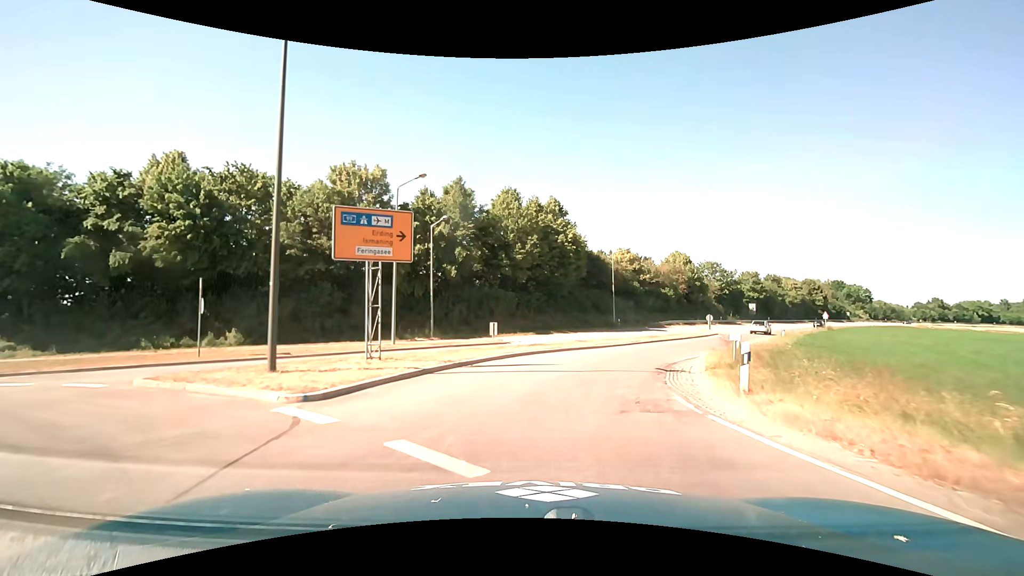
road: primary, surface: asphalt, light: Day
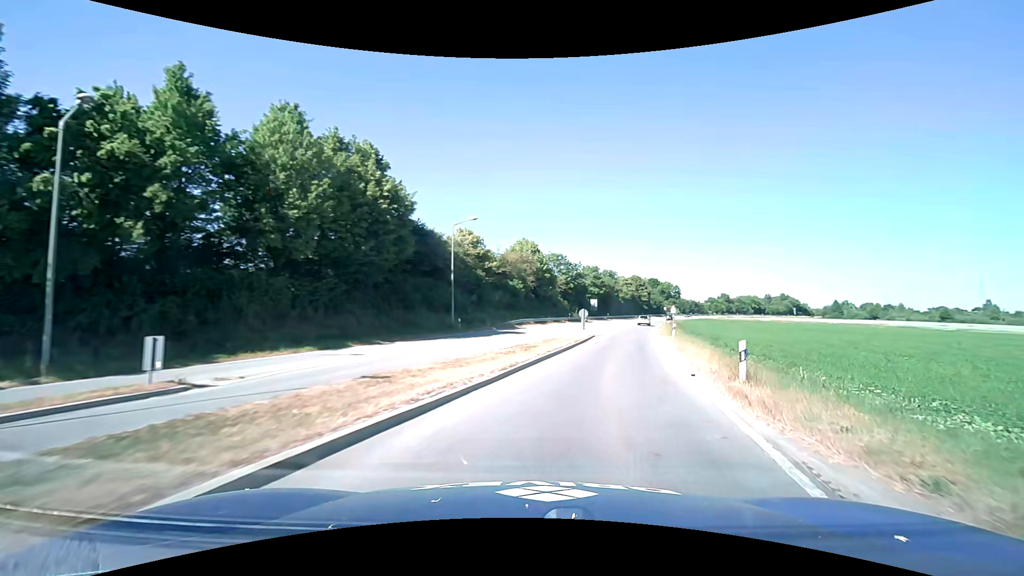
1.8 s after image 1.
(+1.8, +16.9) m; +19°
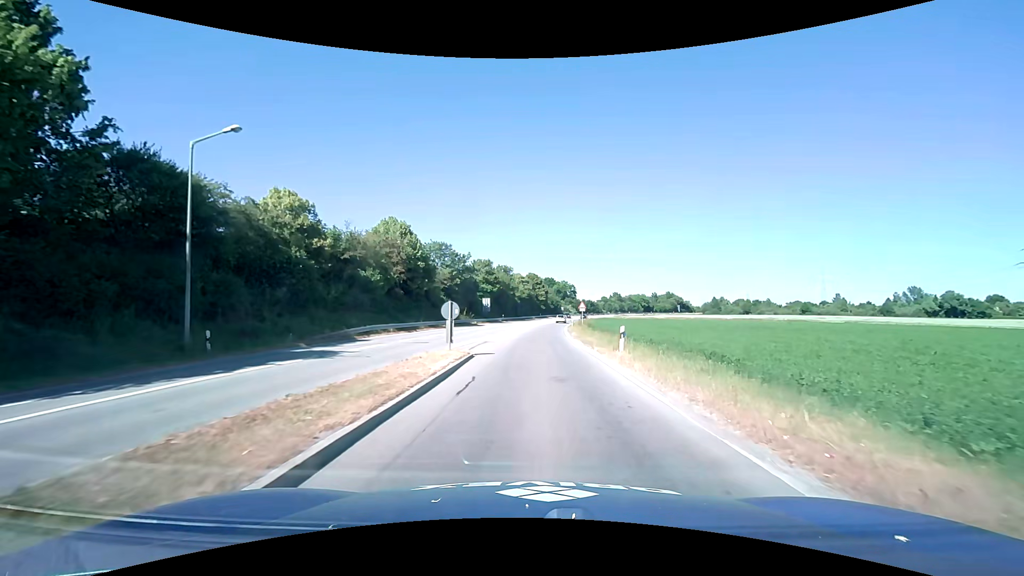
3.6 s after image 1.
(+2.4, +17.5) m; +12°
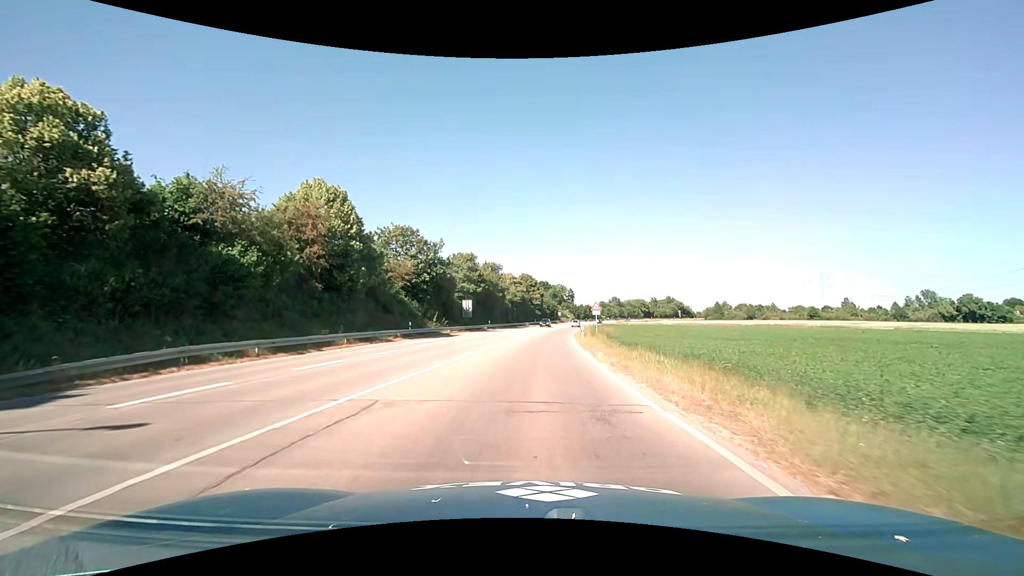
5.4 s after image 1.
(+0.3, +18.1) m; +1°
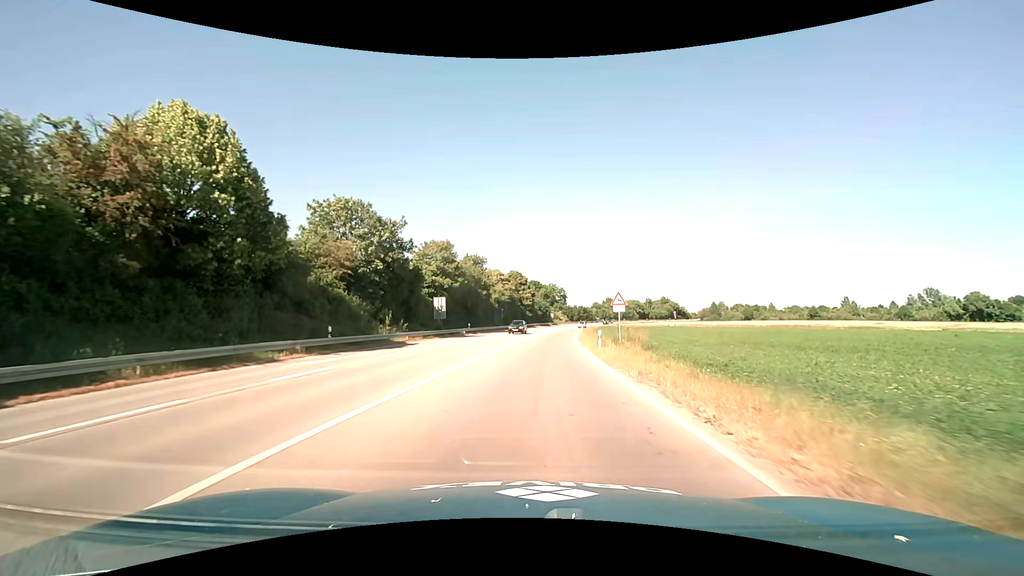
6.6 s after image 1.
(+0.1, +14.5) m; +1°
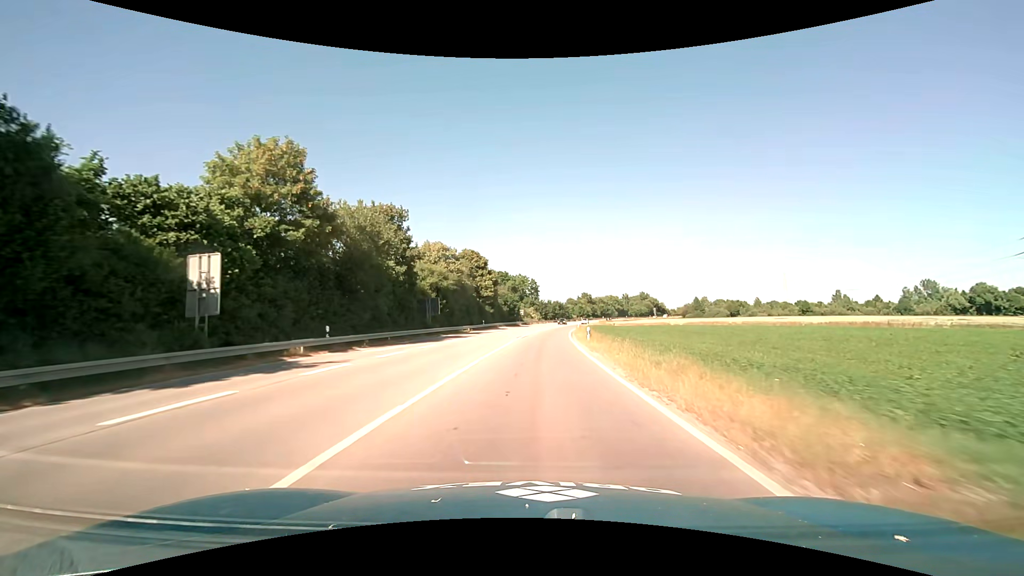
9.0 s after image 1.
(+1.2, +35.1) m; +4°
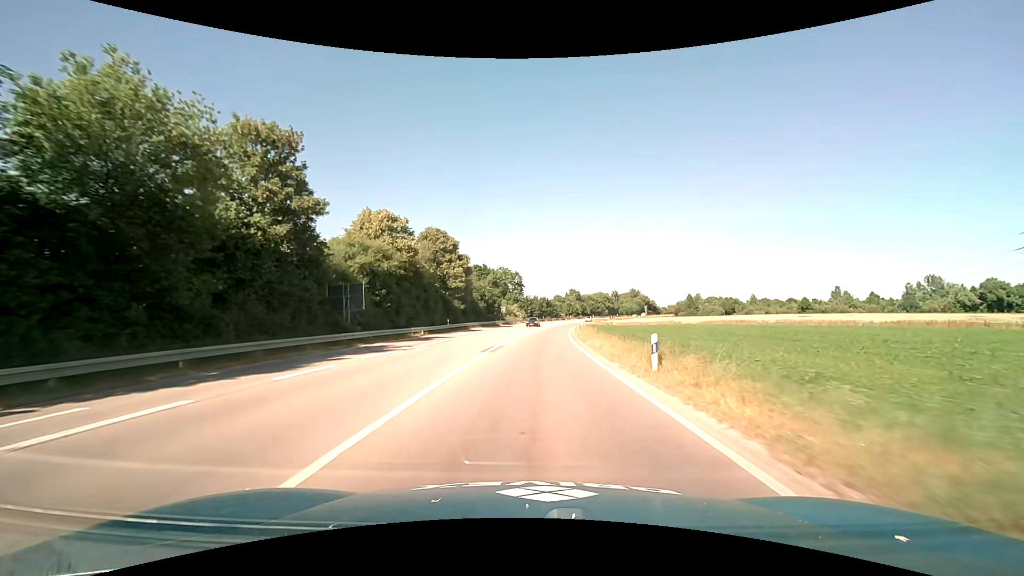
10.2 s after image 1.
(+0.2, +19.2) m; +2°
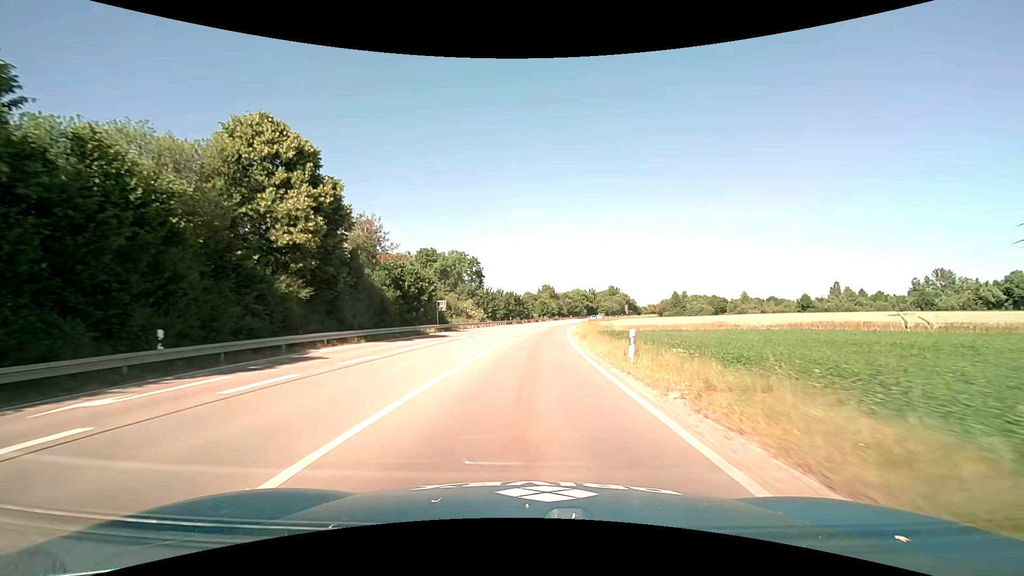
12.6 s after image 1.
(+1.0, +37.3) m; +3°
(0, +10) (0, +20) (+1, +30) (+1, +40) (+2, +50) (+3, +60) (+4, +70) (+5, +80) (+6, +90) (+8, +100) m
